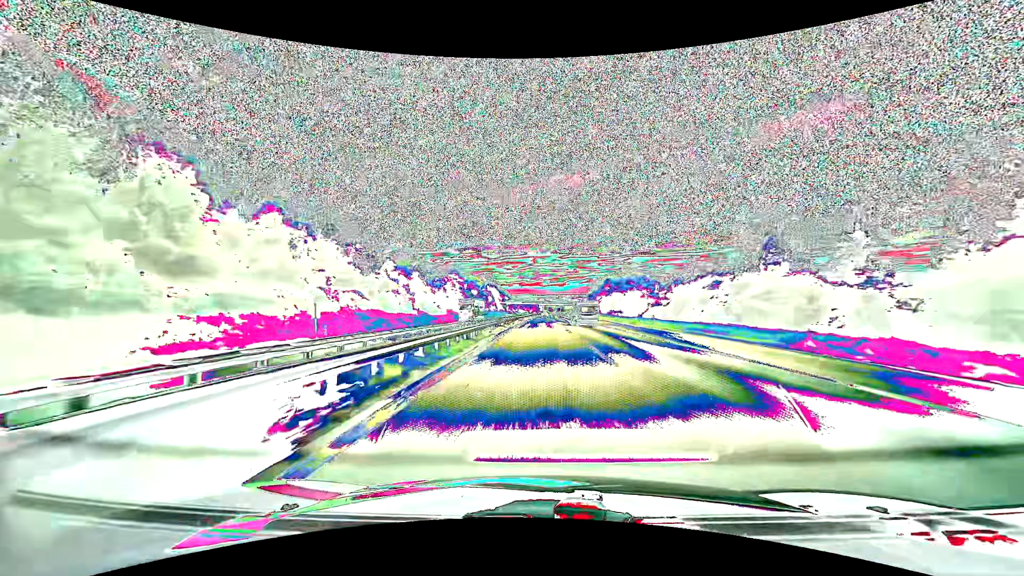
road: motorway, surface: asphalt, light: Day
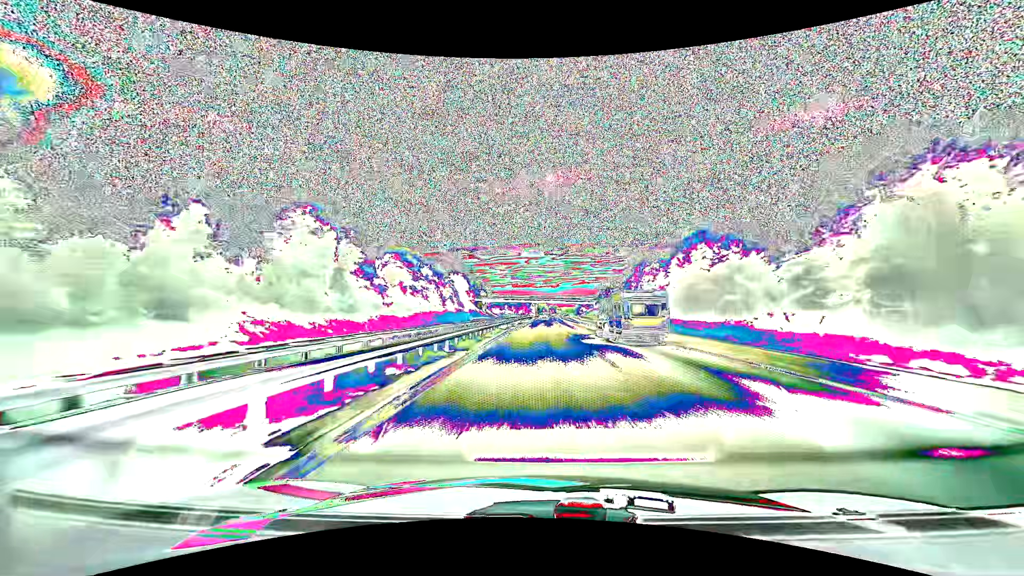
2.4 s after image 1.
(+0.7, +89.9) m; +1°
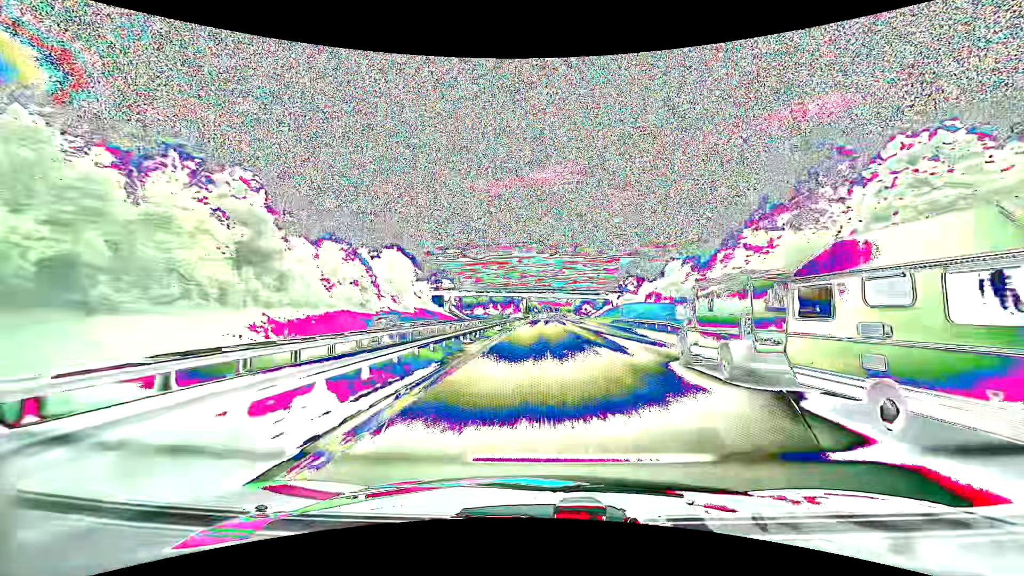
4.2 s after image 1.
(+0.4, +66.4) m; +1°
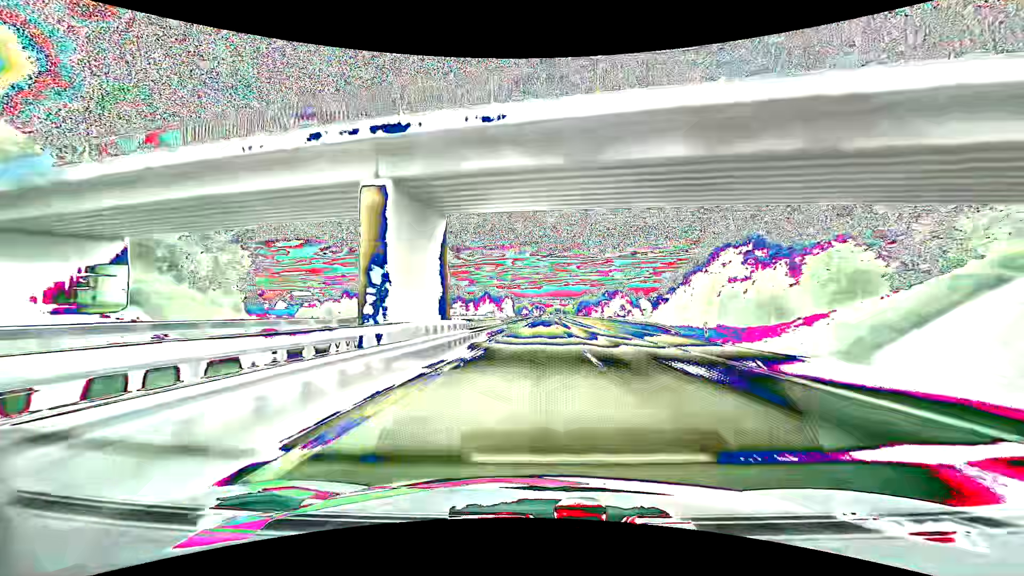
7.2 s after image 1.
(+1.0, +109.8) m; +1°
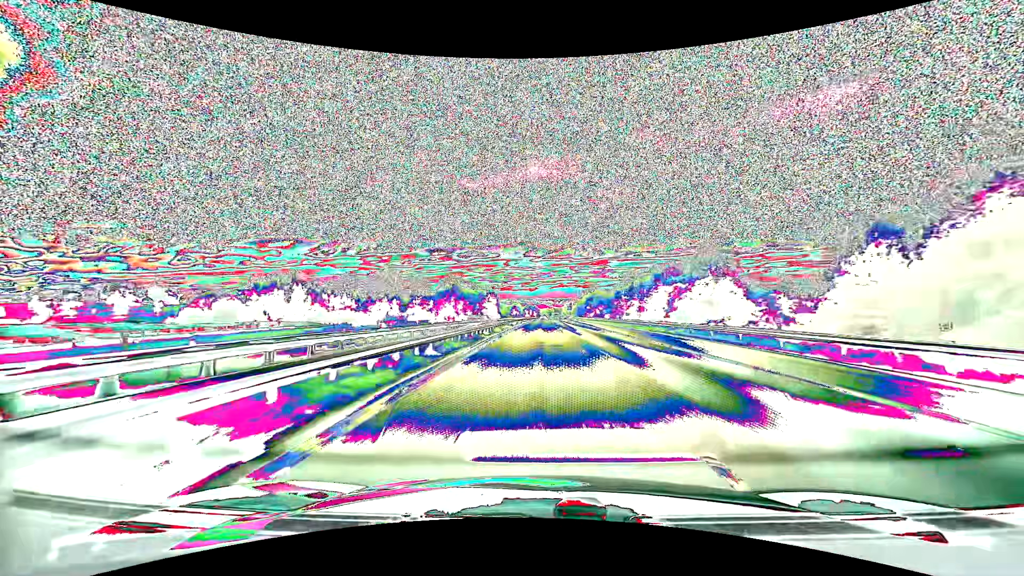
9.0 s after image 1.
(+0.6, +67.1) m; +1°
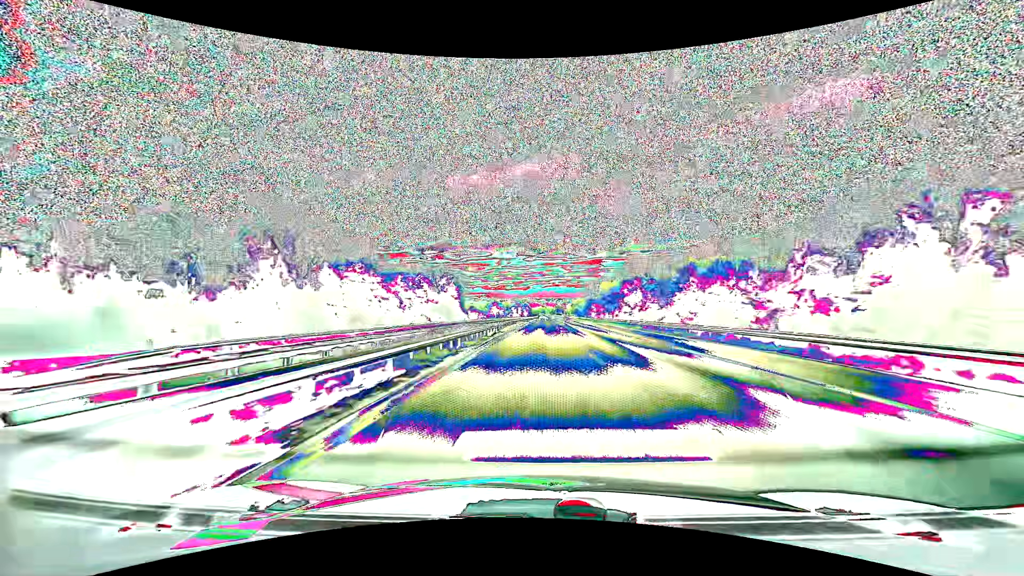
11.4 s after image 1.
(+0.7, +91.6) m; +1°
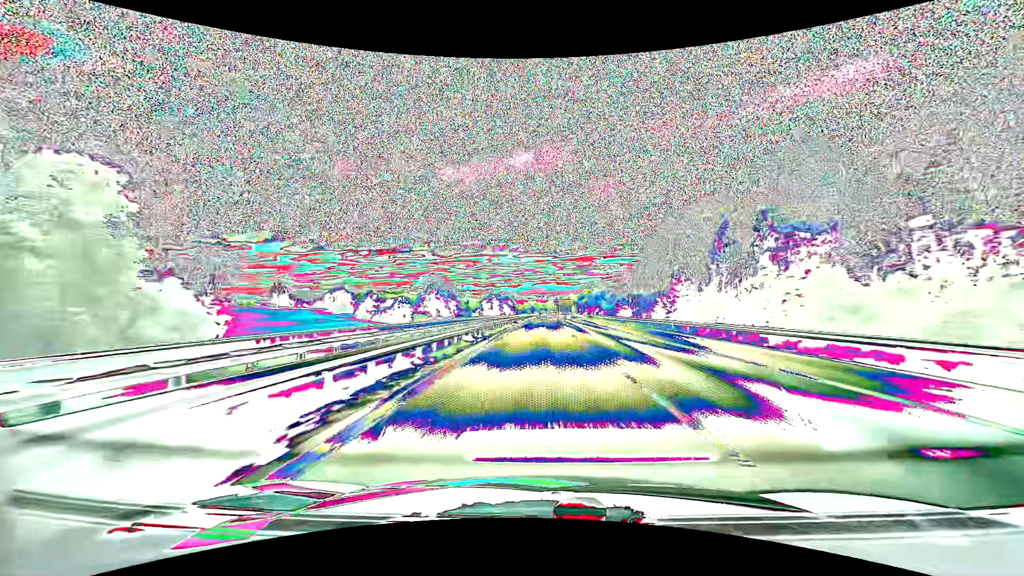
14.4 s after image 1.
(+1.3, +115.3) m; +1°
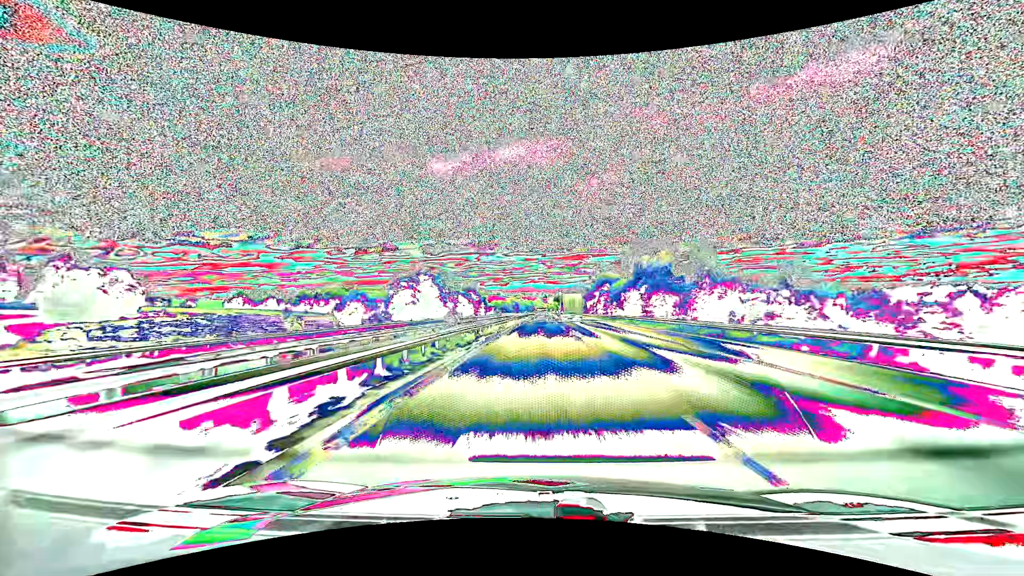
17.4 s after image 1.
(+1.3, +110.7) m; +1°
(0, +10) (0, +20) (0, +30) (0, +40) (0, +50) (0, +60) (0, +70) (0, +80) (+1, +90) (+1, +100) m
